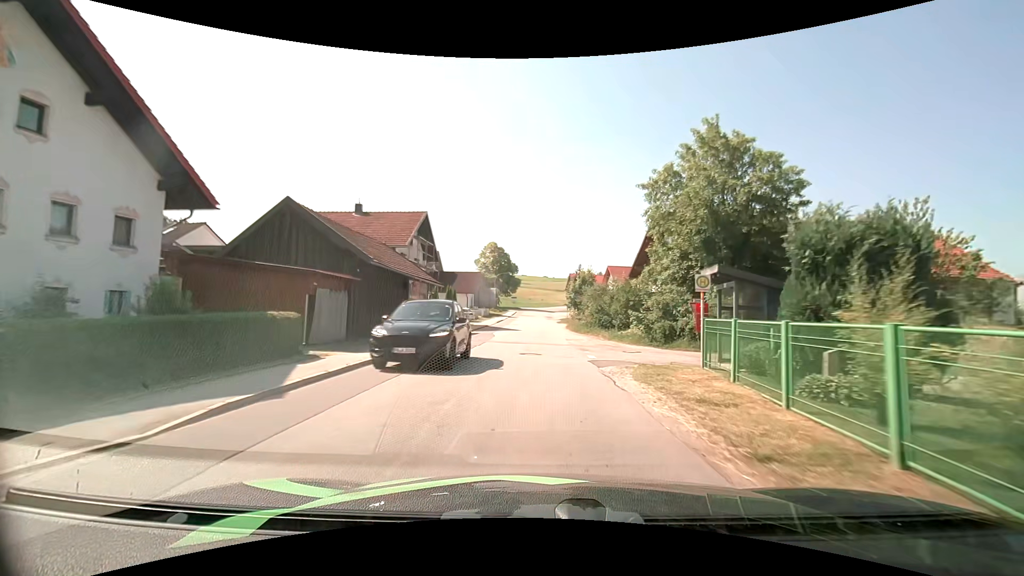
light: Day
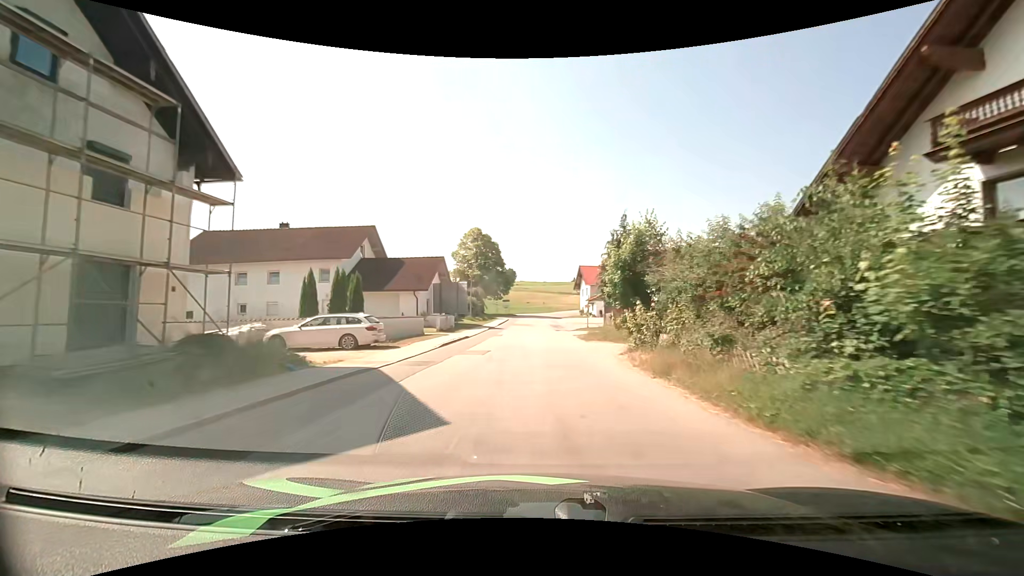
(+0.1, +30.6) m; 0°
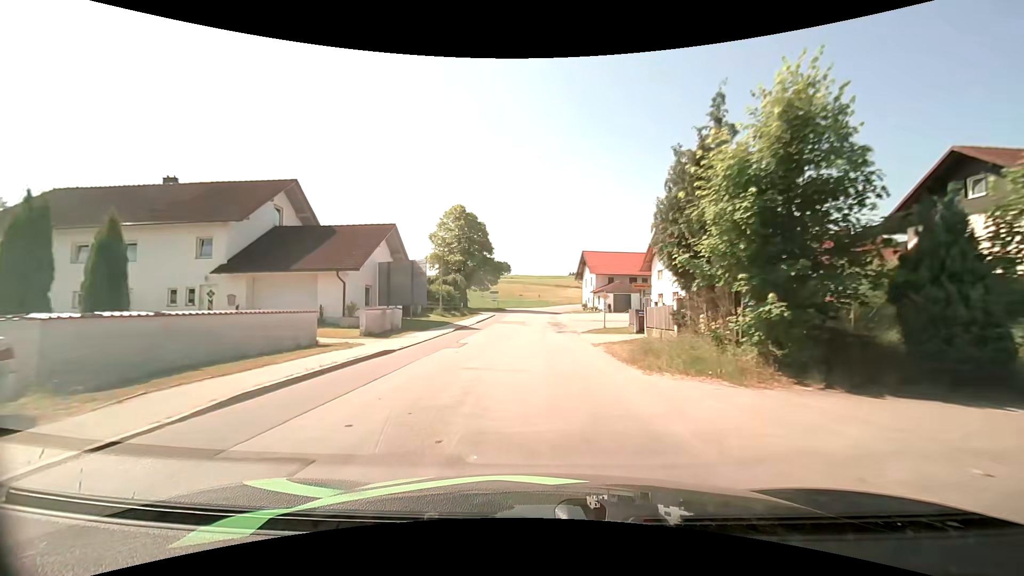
(0.0, +15.0) m; 0°
